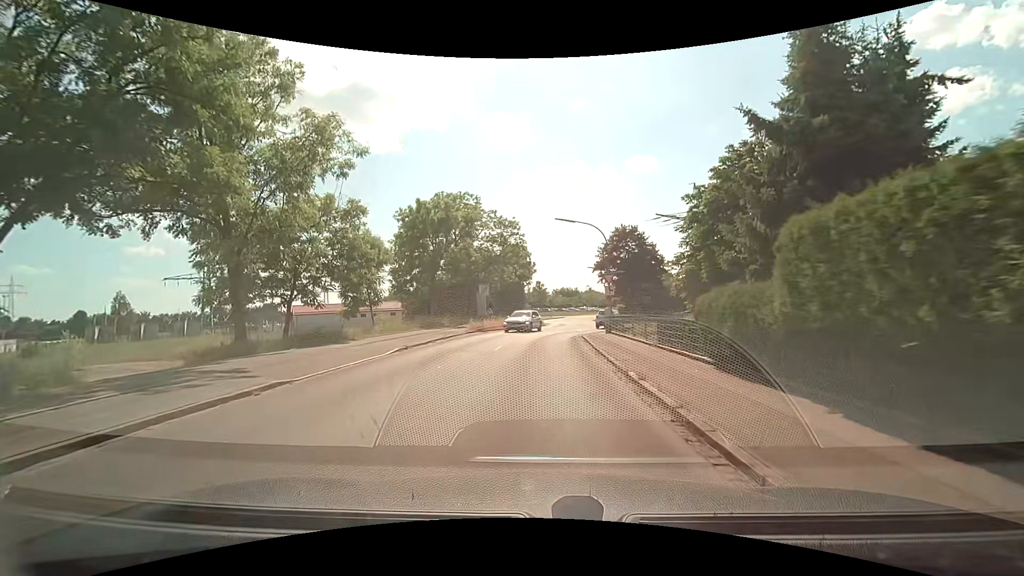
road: tertiary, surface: asphalt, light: Day
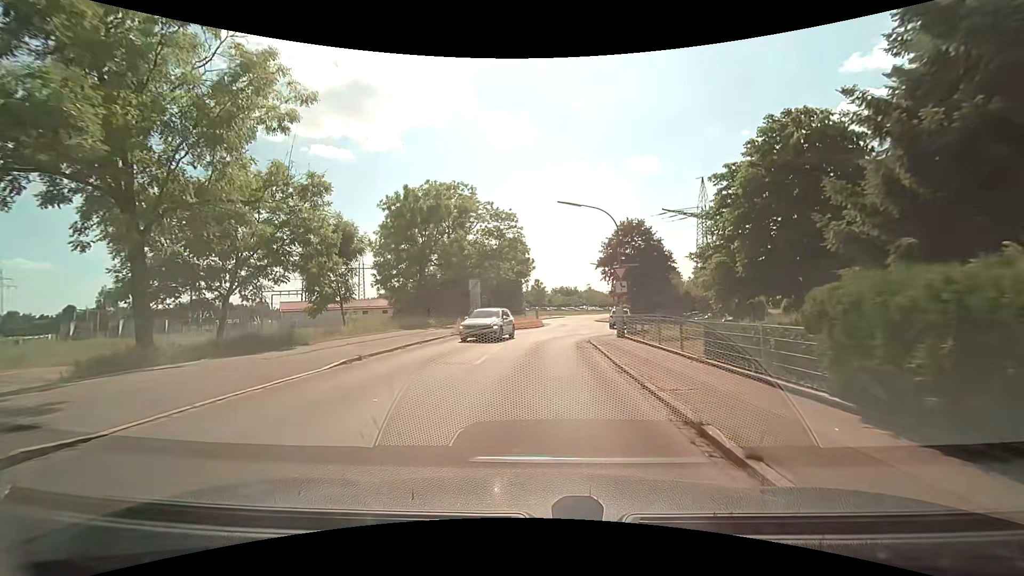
(0.0, +4.8) m; 0°
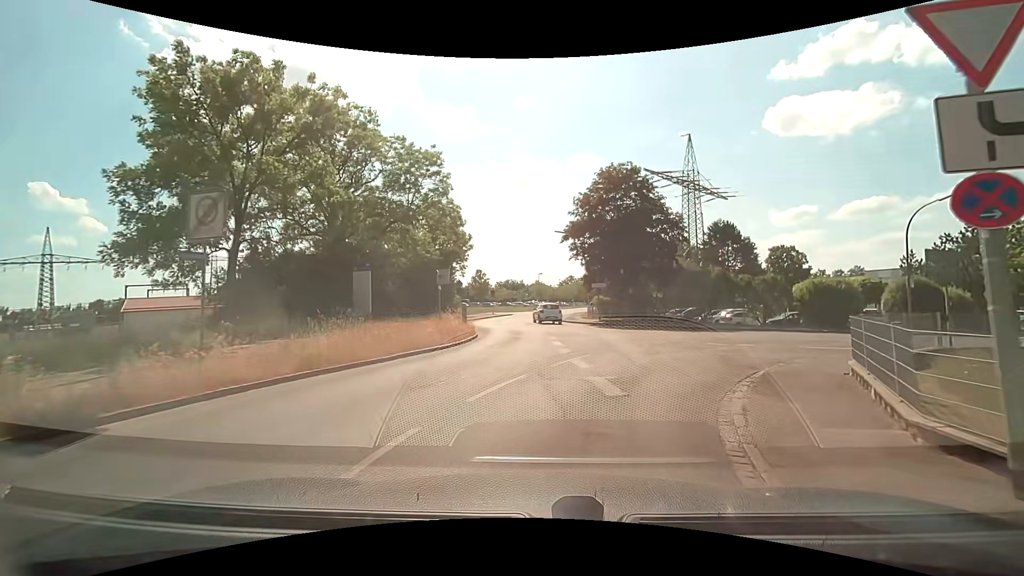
(+0.6, +23.1) m; +6°
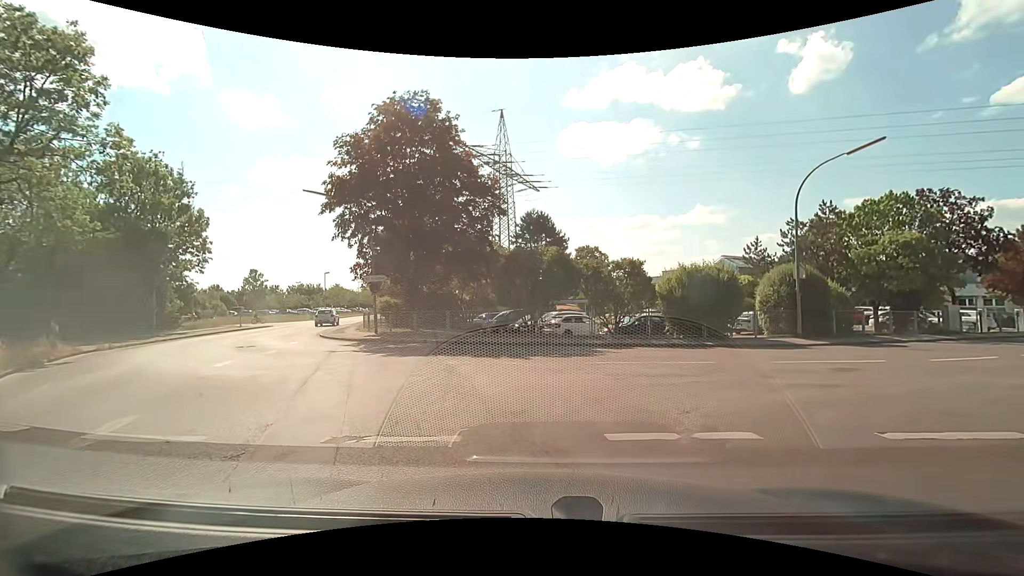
(+2.5, +13.4) m; +21°
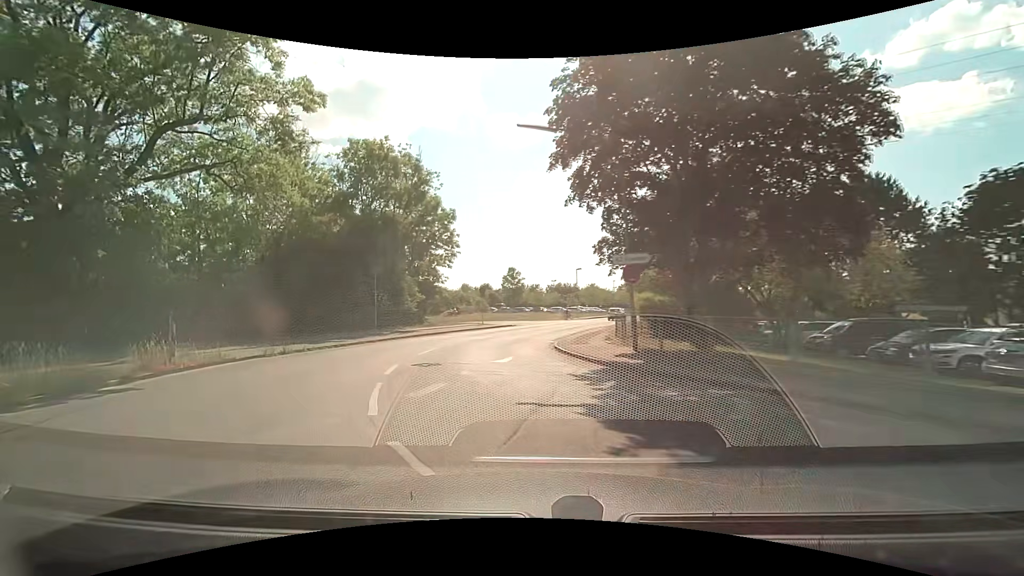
(-2.3, +11.1) m; -27°
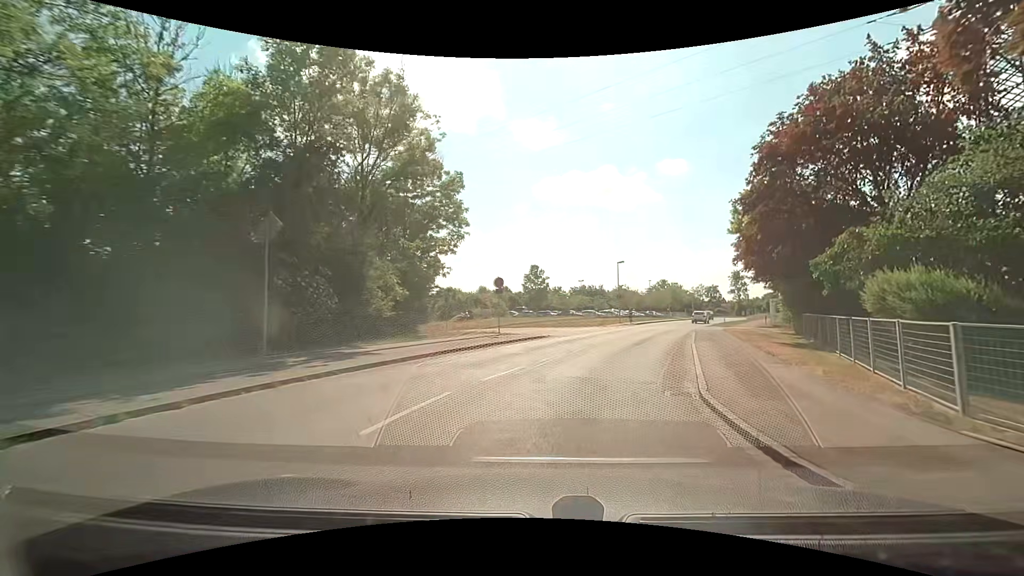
(-1.6, +14.6) m; -4°
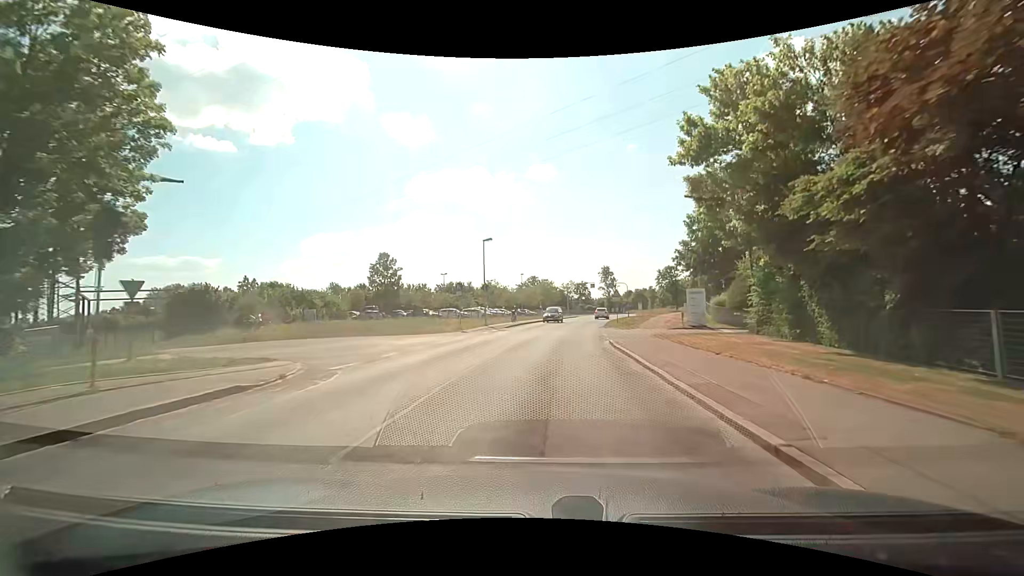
(+2.8, +17.9) m; +14°
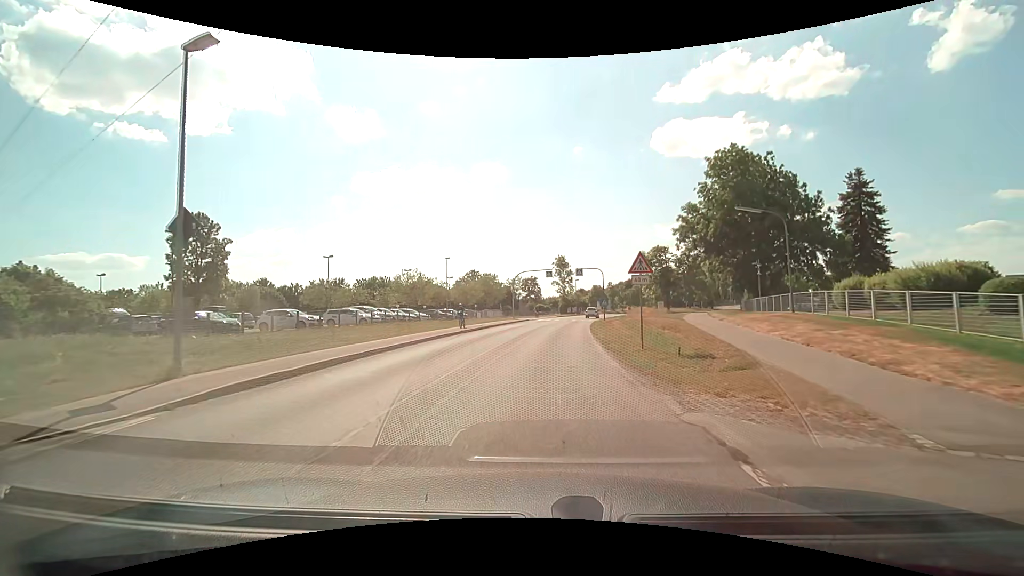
(+2.2, +30.0) m; +6°
(0, +10) (+1, +20) (+2, +30) (+3, +40) (+4, +50) (+6, +60) (+7, +70) (+10, +79) (+12, +89) (+14, +99) m
